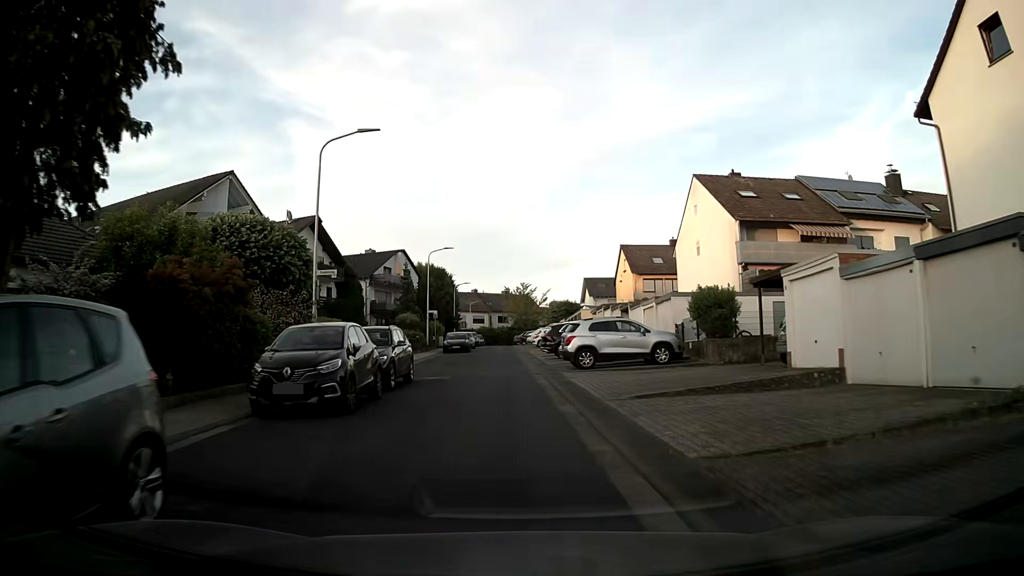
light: Day
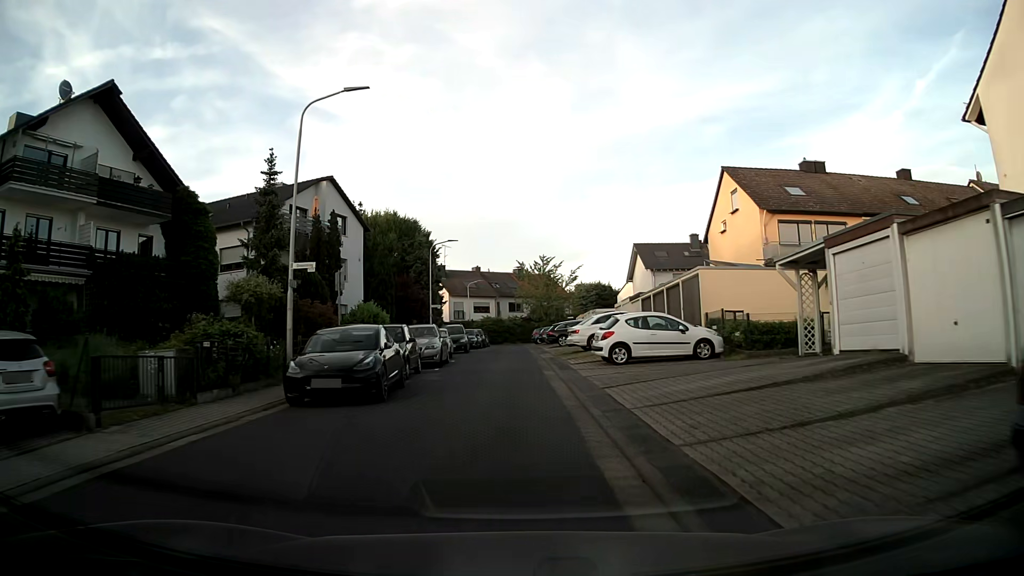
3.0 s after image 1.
(-0.6, +34.9) m; -2°
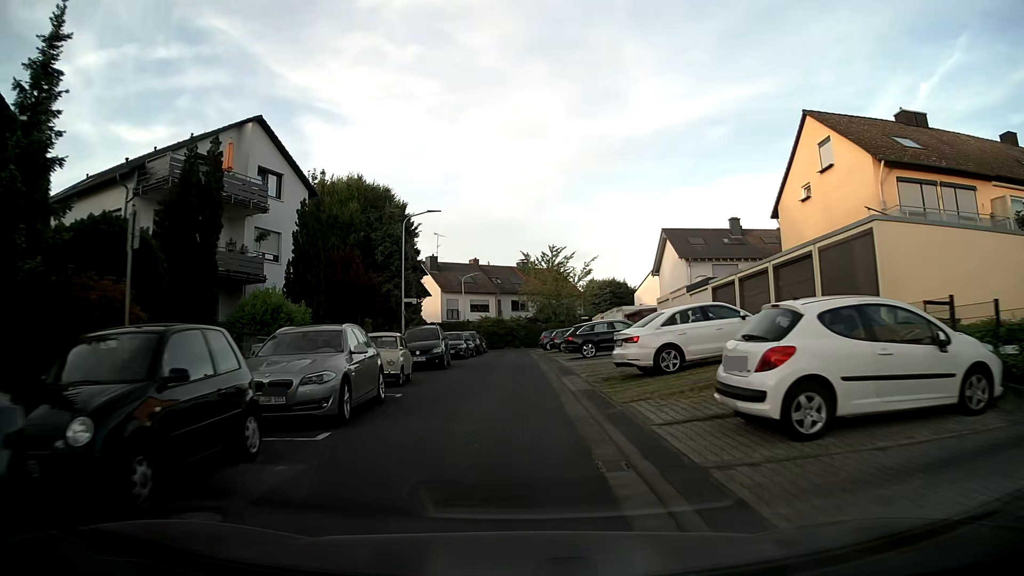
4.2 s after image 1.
(+0.1, +12.8) m; 0°
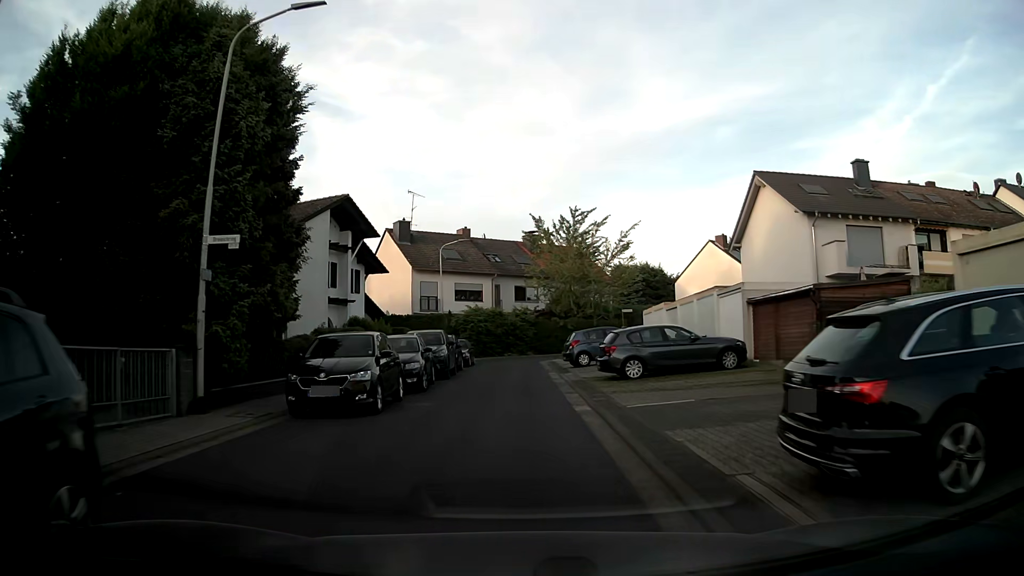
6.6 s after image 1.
(-0.1, +23.3) m; 0°
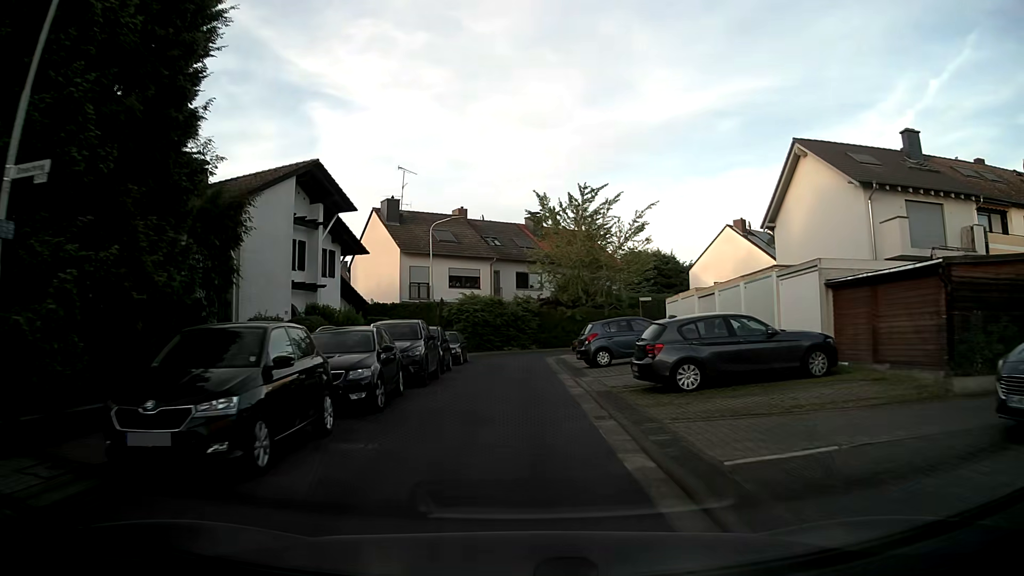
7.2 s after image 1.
(0.0, +5.7) m; -1°
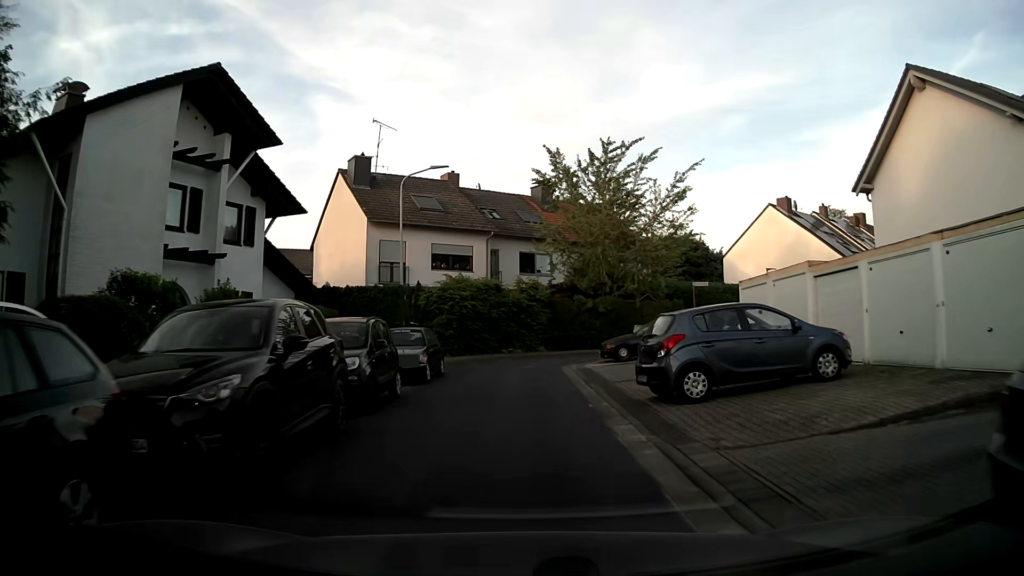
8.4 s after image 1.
(+0.1, +10.9) m; +1°
